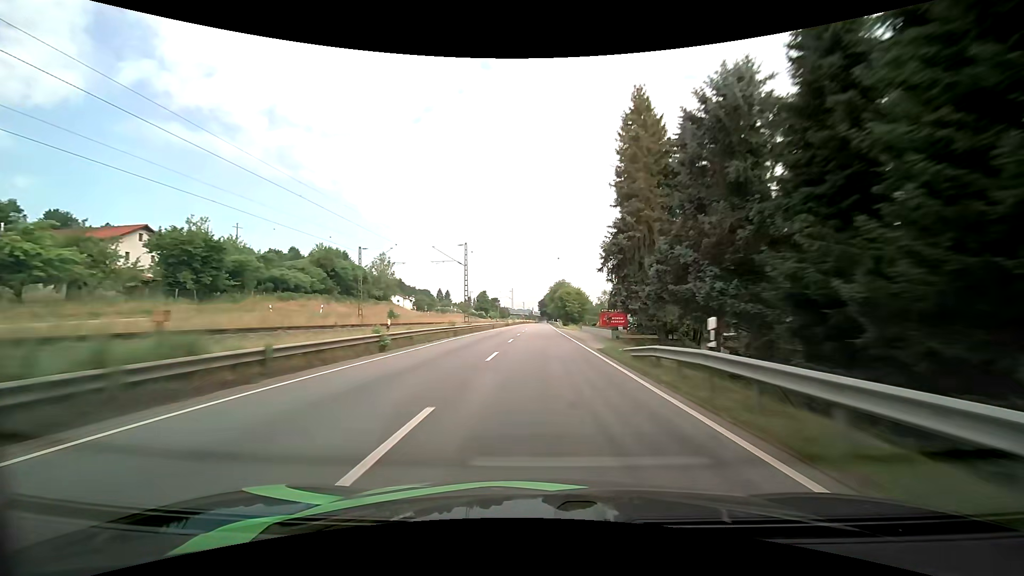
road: primary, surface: asphalt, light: Day
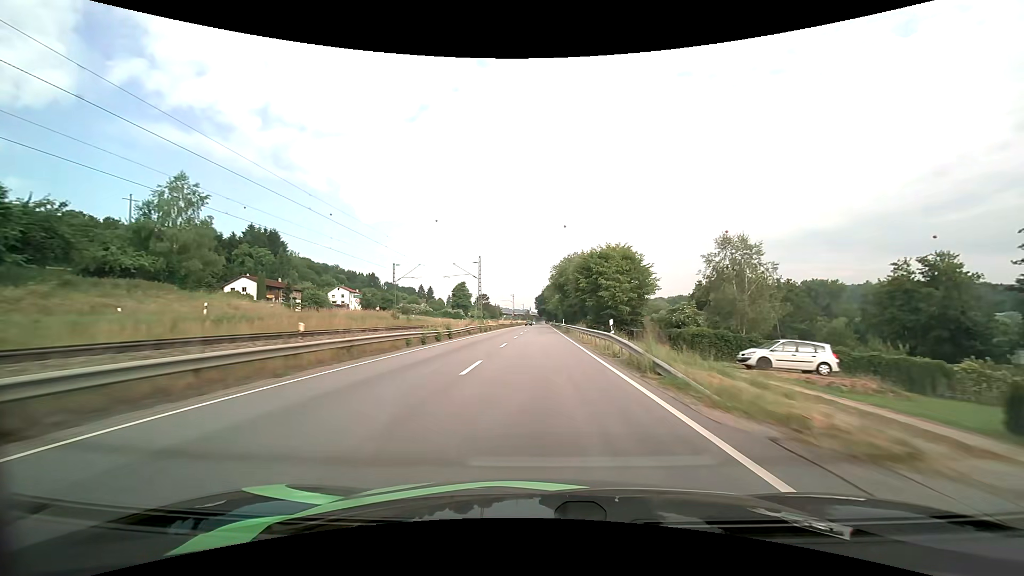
(+0.4, +65.0) m; 0°
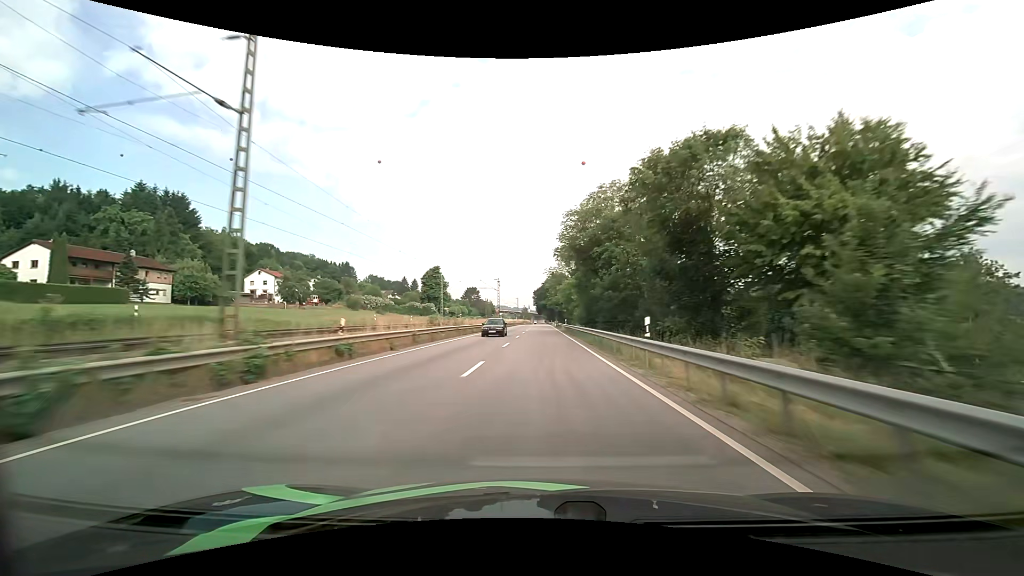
(0.0, +49.7) m; 0°
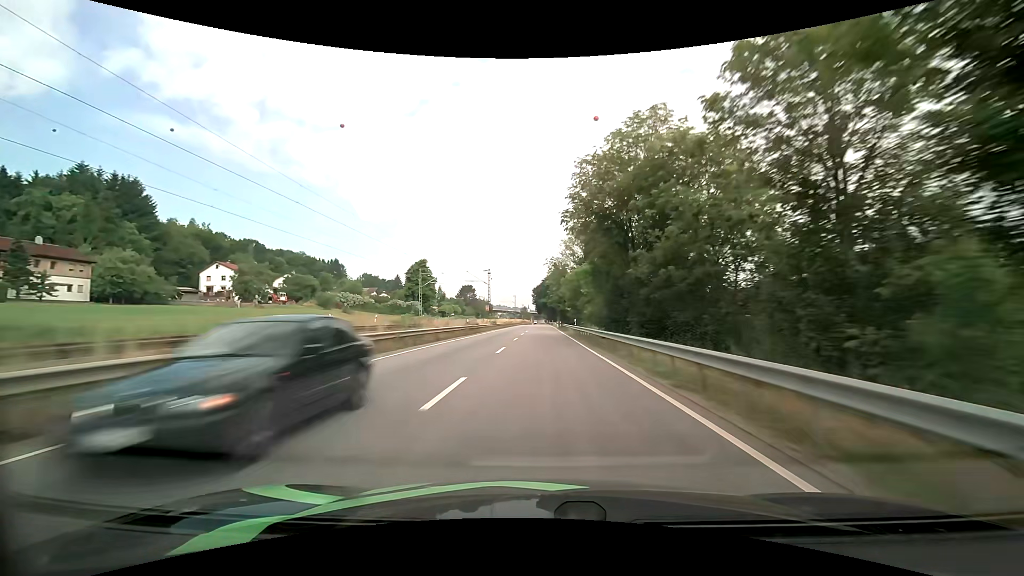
(+0.1, +16.6) m; 0°
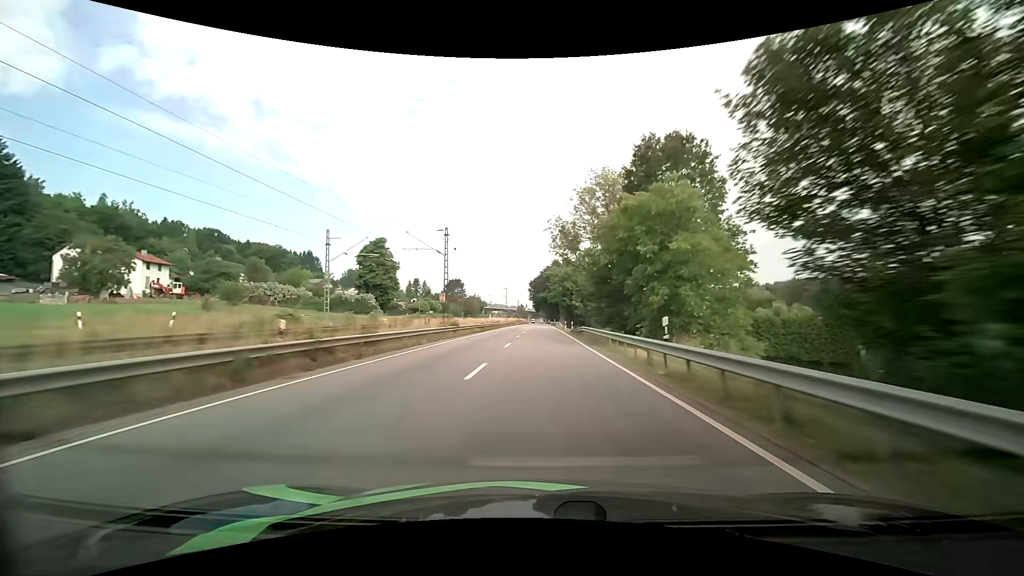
(0.0, +33.0) m; 0°
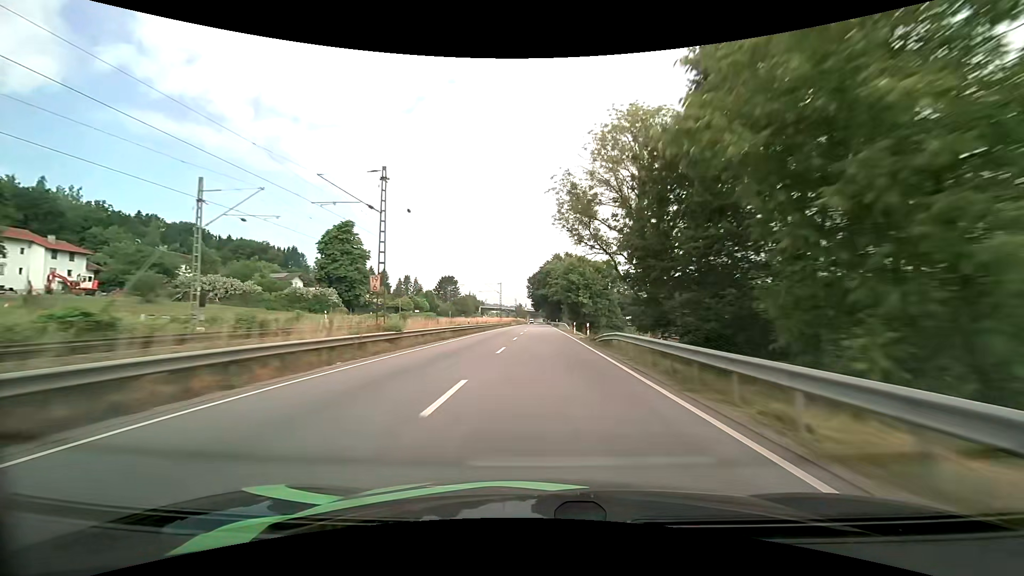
(+0.1, +16.5) m; +1°
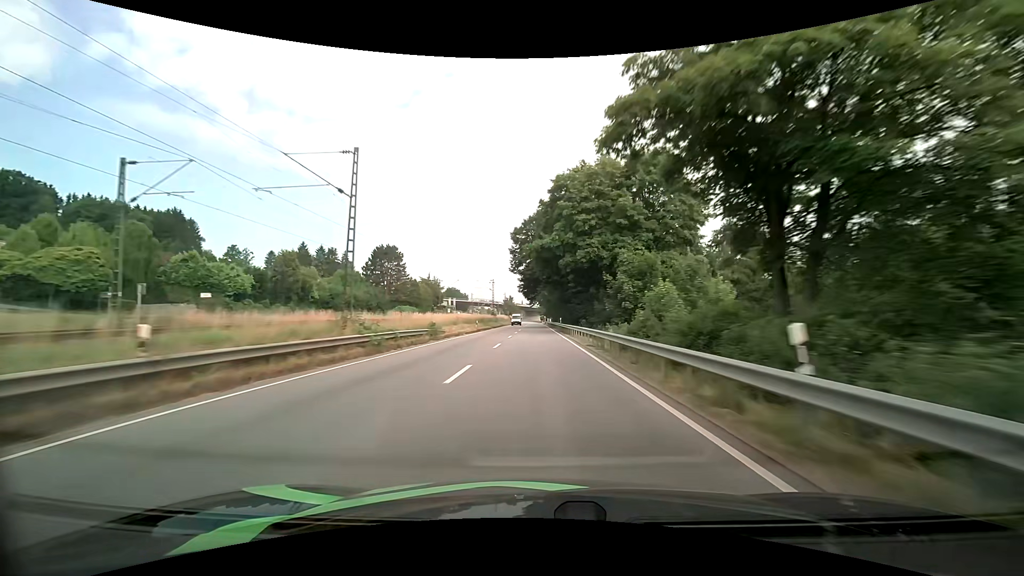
(-0.2, +82.2) m; 0°
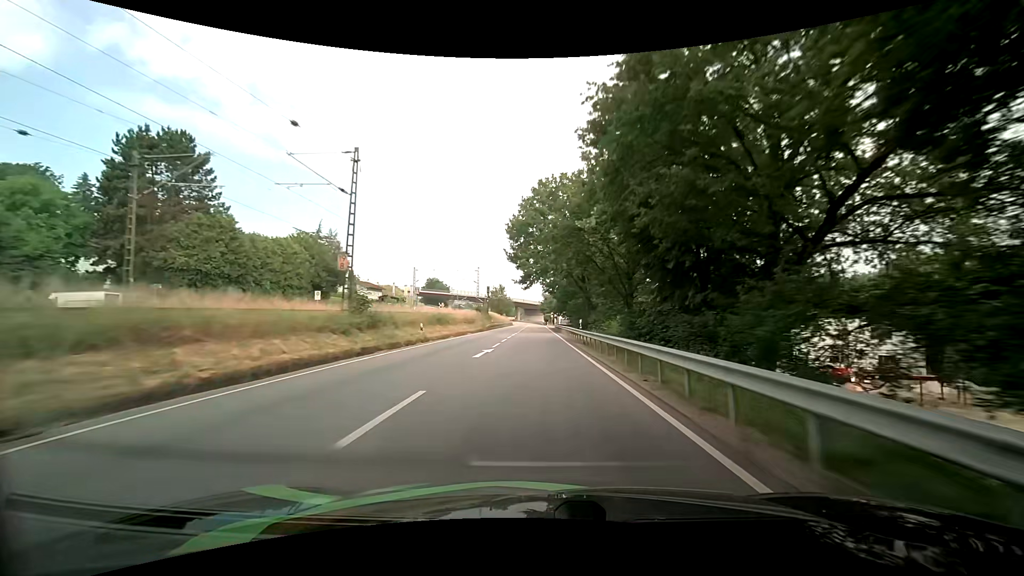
(+0.1, +78.7) m; 0°
(0, +10) (0, +20) (0, +30) (0, +40) (0, +50) (0, +60) (0, +70) (0, +80) (0, +90) (0, +100) m
